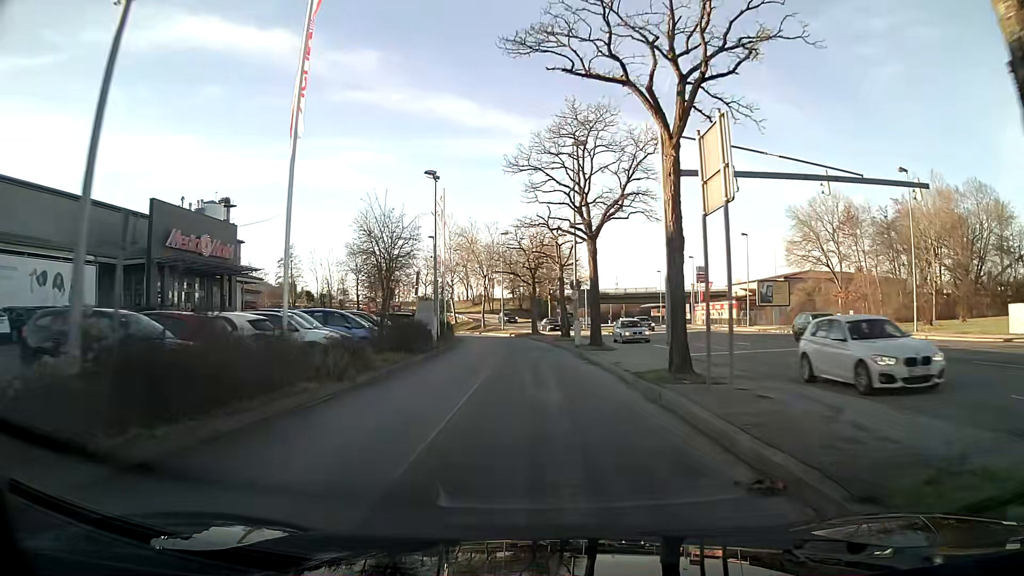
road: residential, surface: asphalt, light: Day
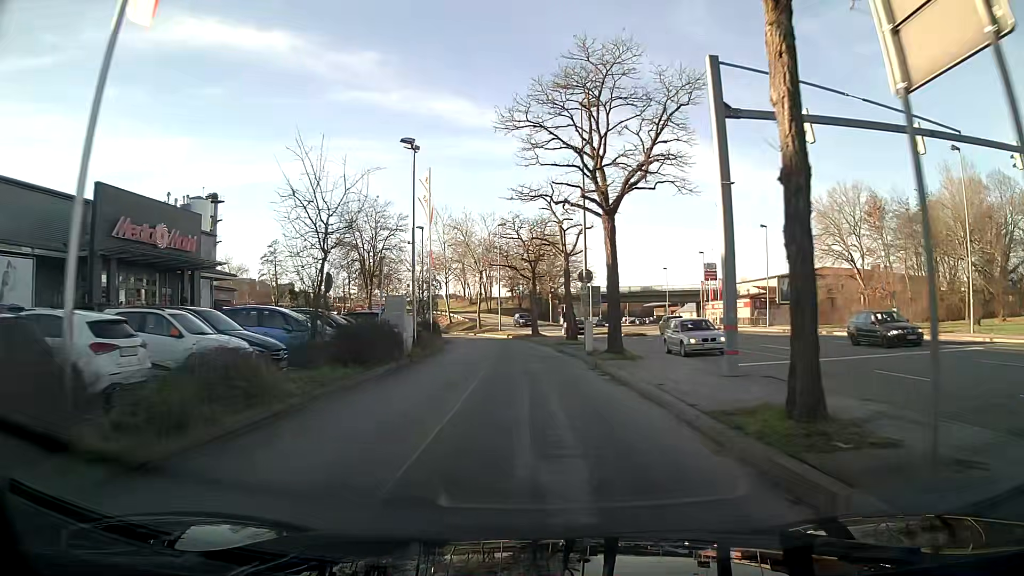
(0.0, +6.3) m; 0°
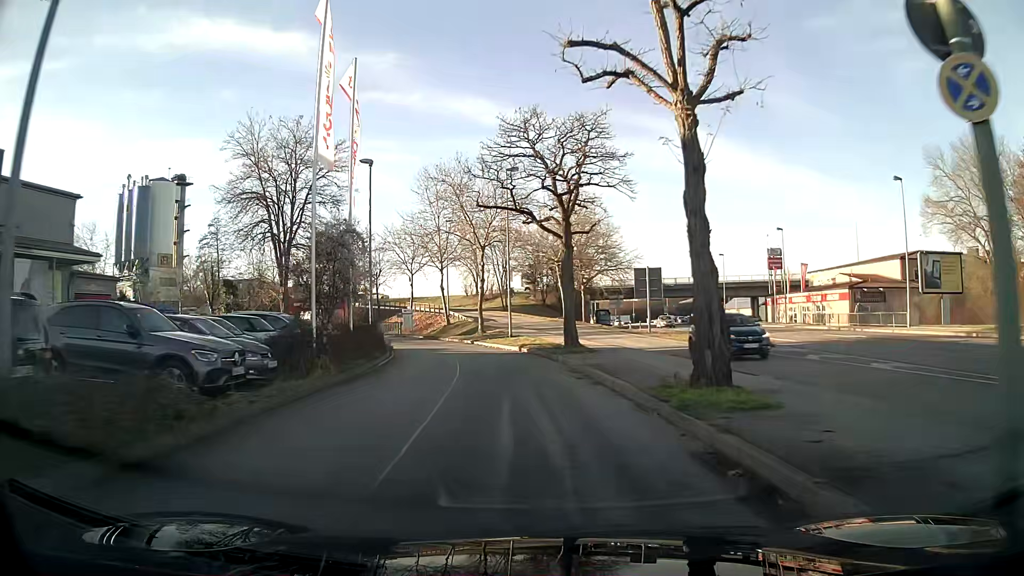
(-0.4, +23.5) m; -3°
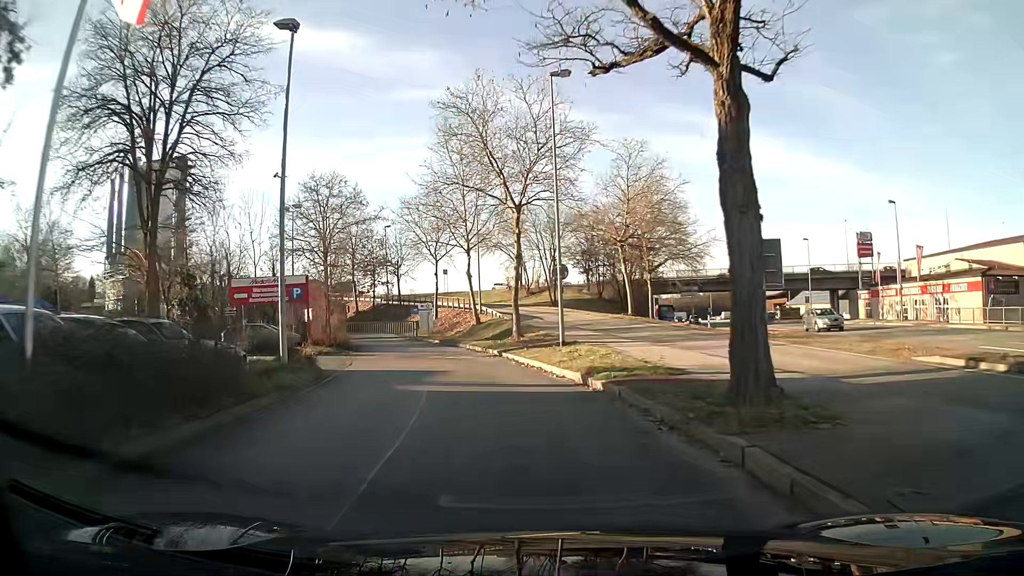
(-0.5, +15.8) m; -5°
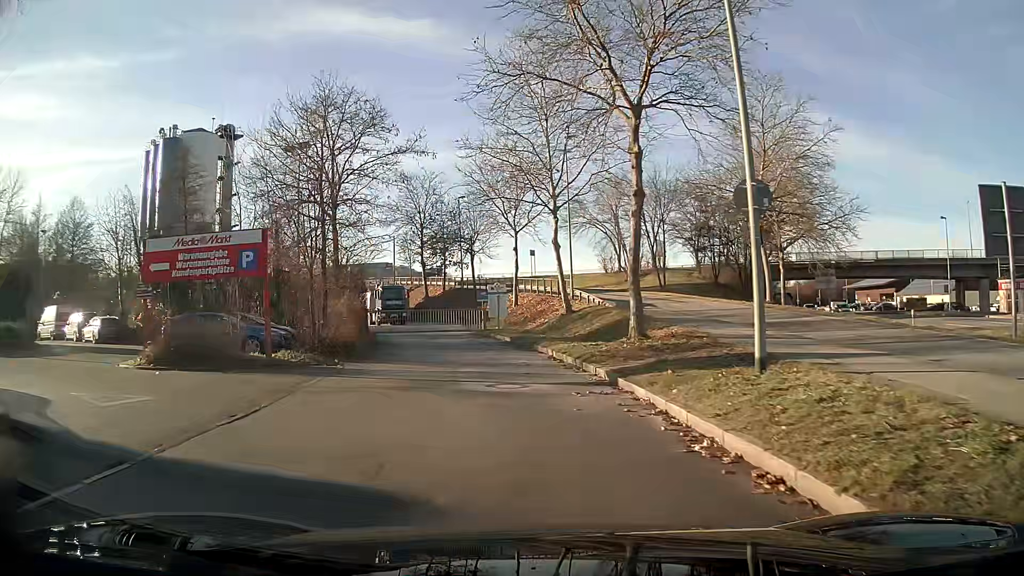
(-0.9, +13.2) m; -10°
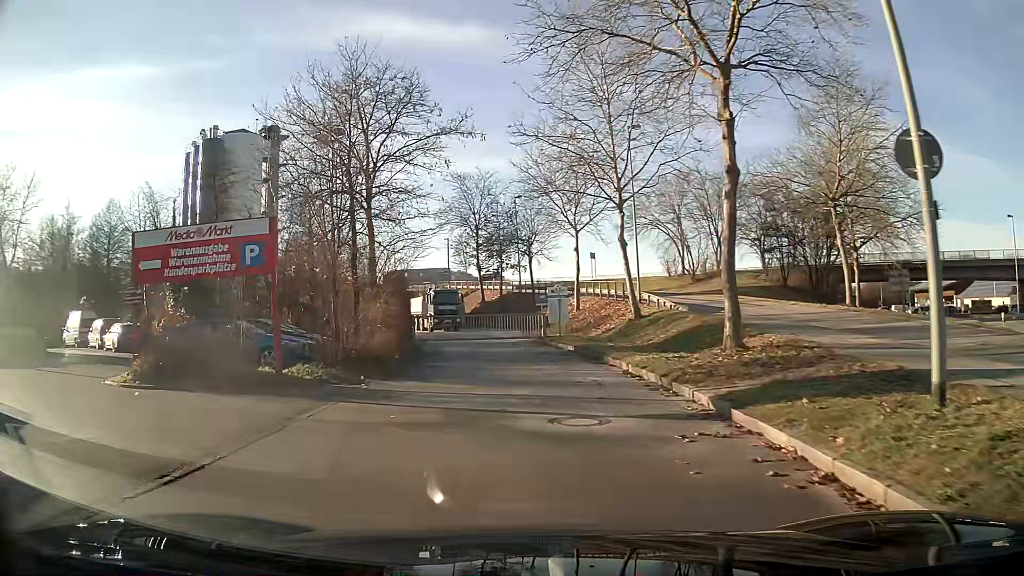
(-0.2, +3.2) m; -6°
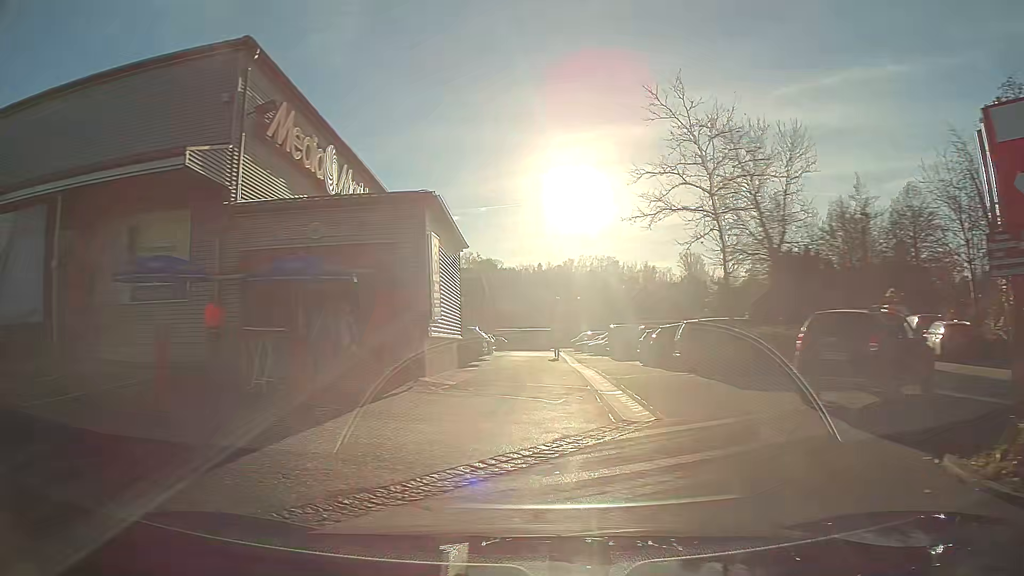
(-4.7, +8.1) m; -76°
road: service
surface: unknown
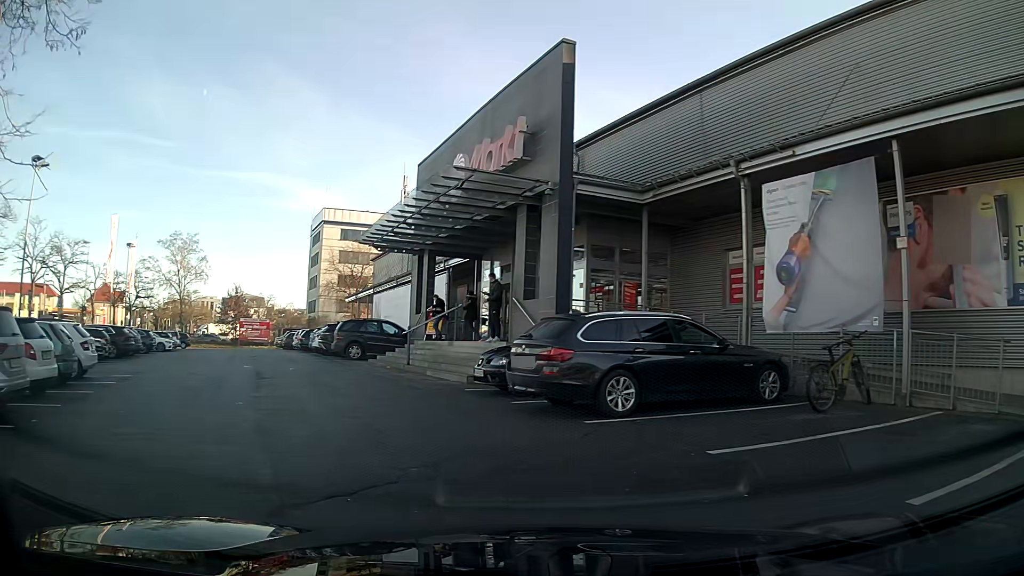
(-3.2, +5.2) m; -59°
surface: paved
